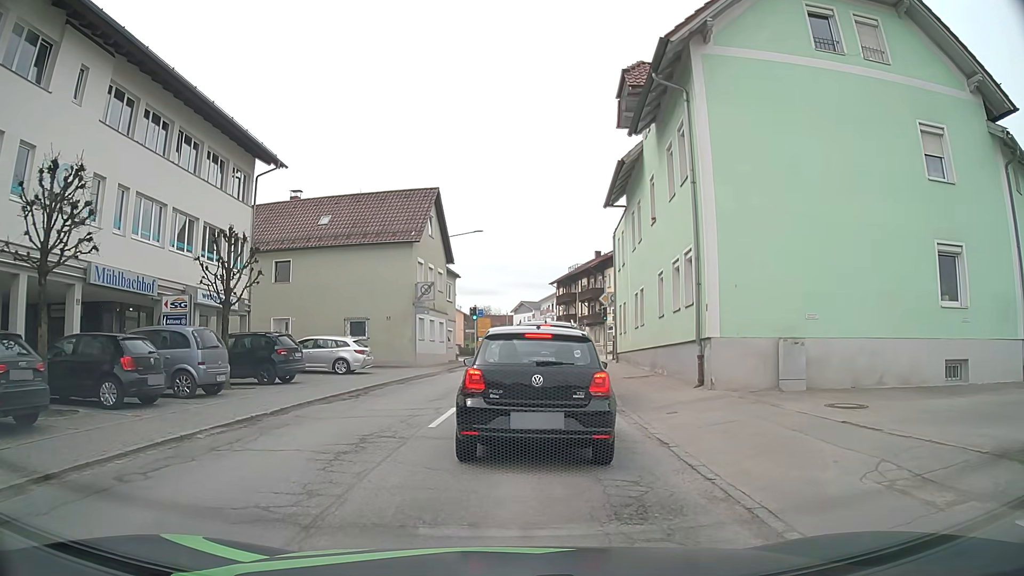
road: secondary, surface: asphalt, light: Day
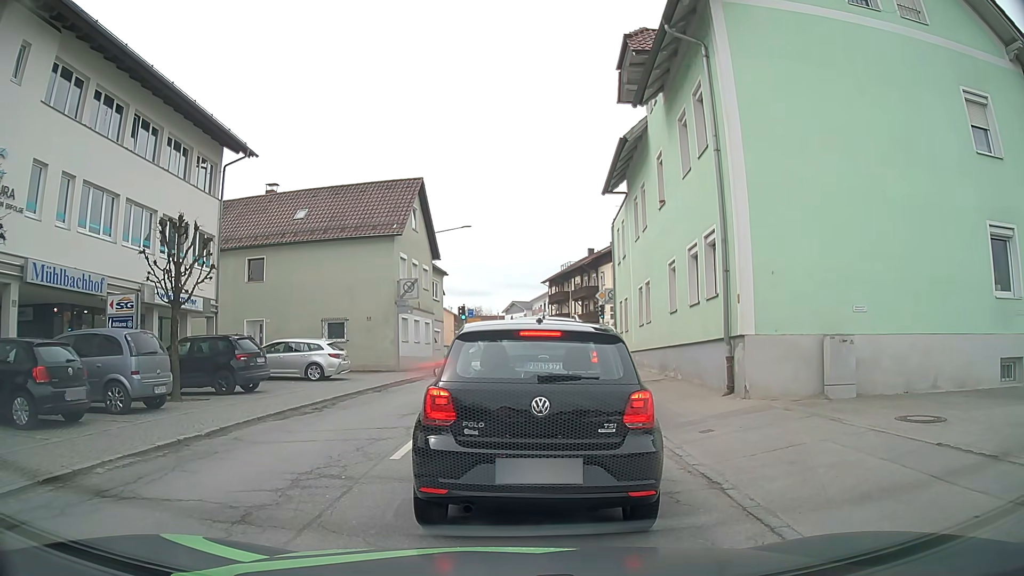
(0.0, +2.3) m; +2°
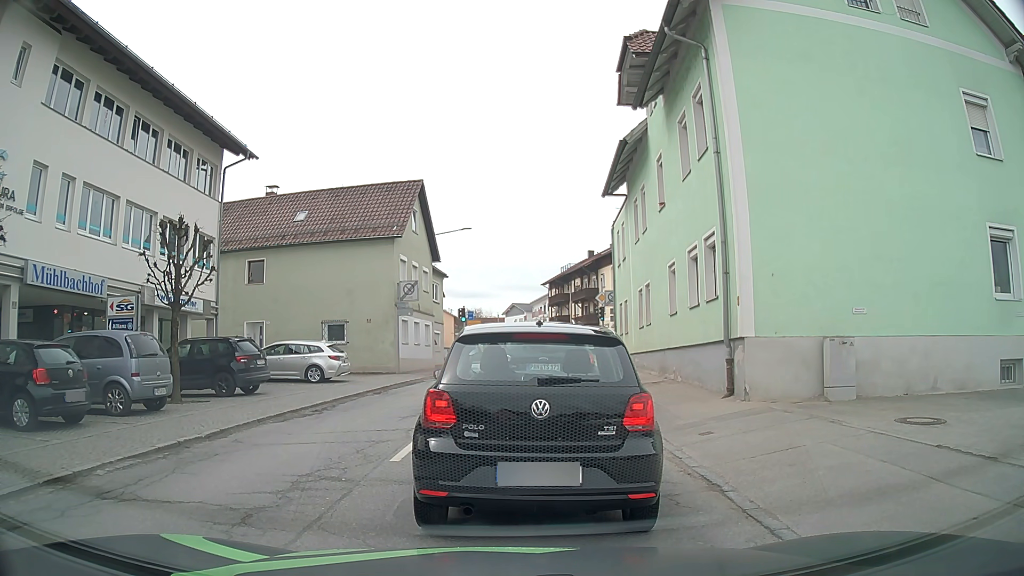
(0.0, +0.1) m; 0°
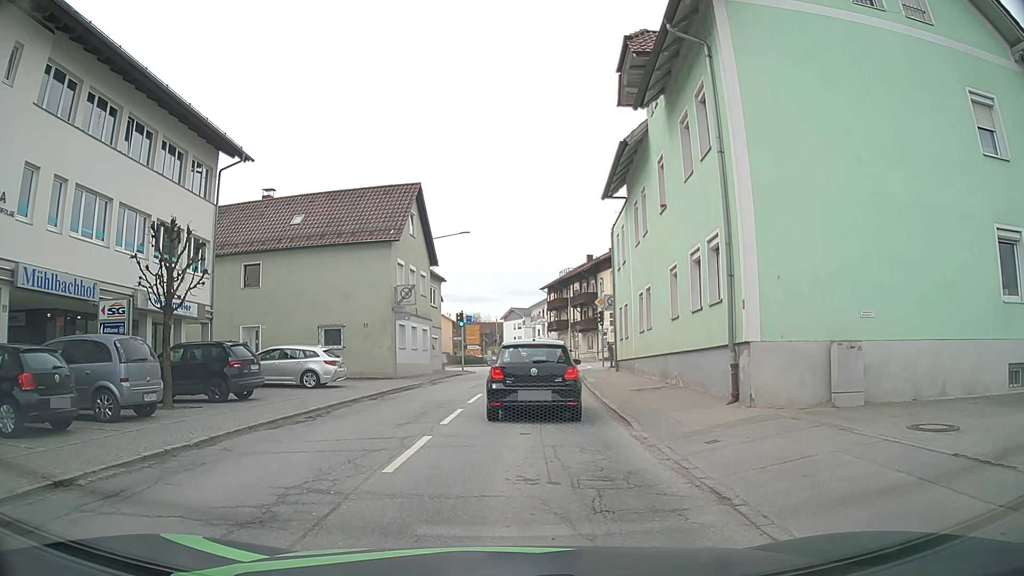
(0.0, +0.4) m; 0°
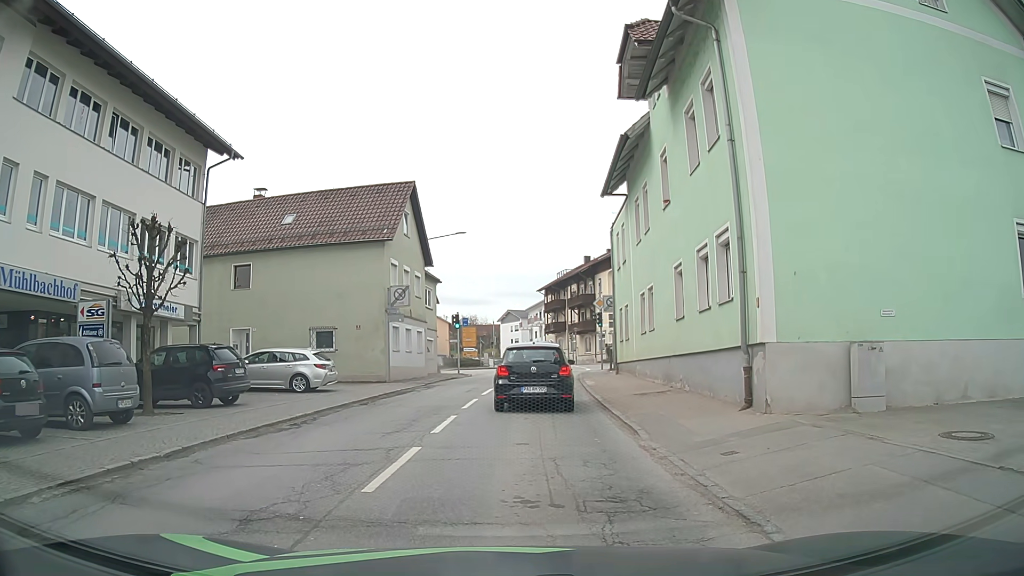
(0.0, +1.0) m; +1°
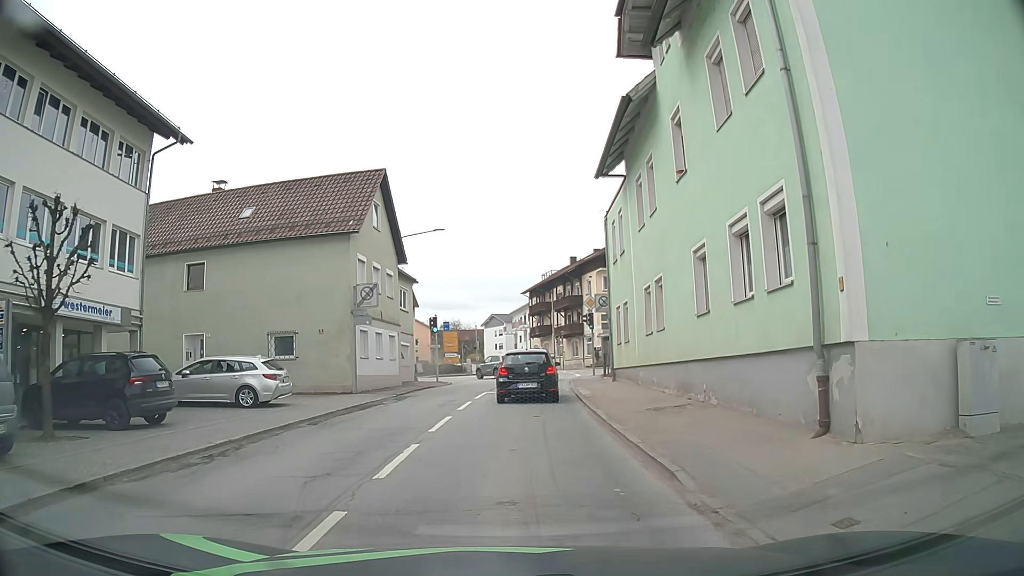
(-0.1, +3.6) m; +2°
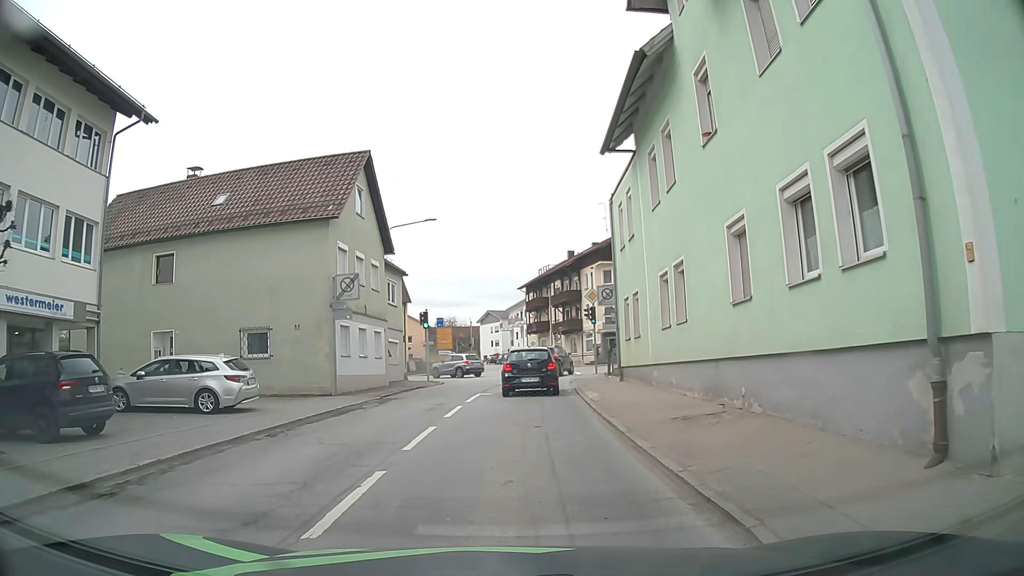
(-0.1, +2.6) m; -2°
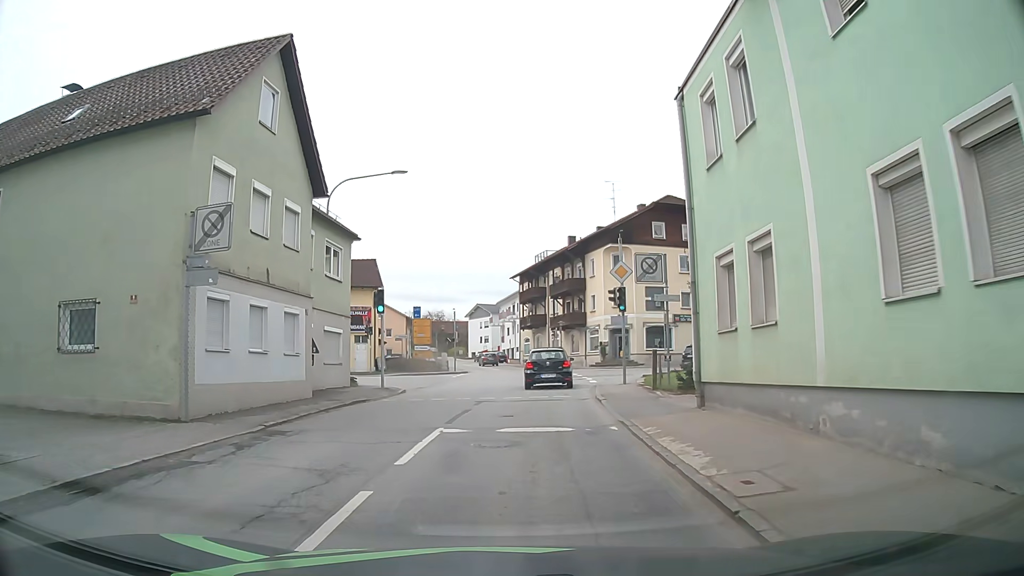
(-0.1, +10.8) m; +1°
(0, +10) (+1, +20) (+1, +30) (-3, +39) (-13, +42) (-23, +41) (-32, +40) (-42, +37) (-52, +35) (-61, +32) m
